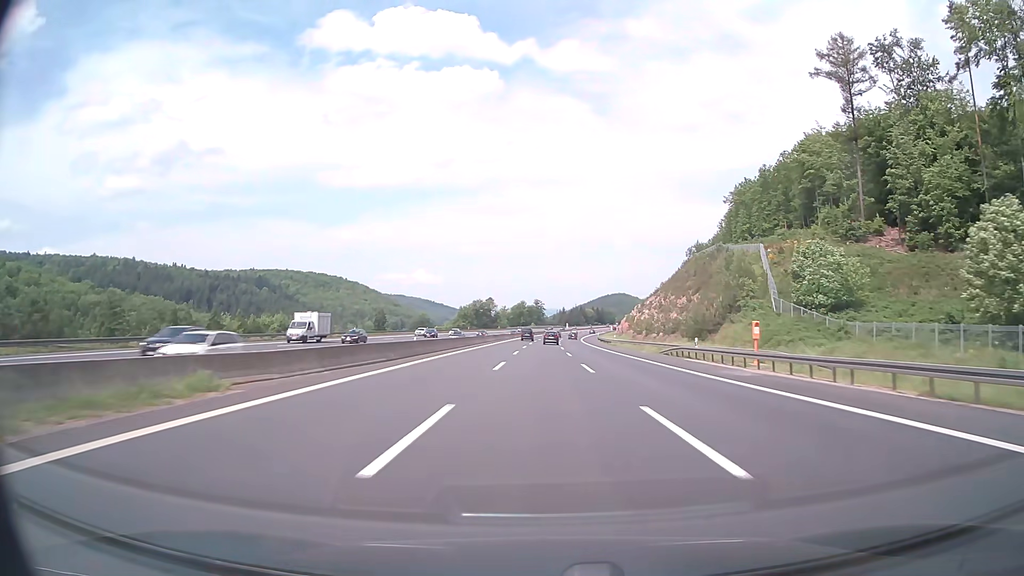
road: motorway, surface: asphalt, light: Day
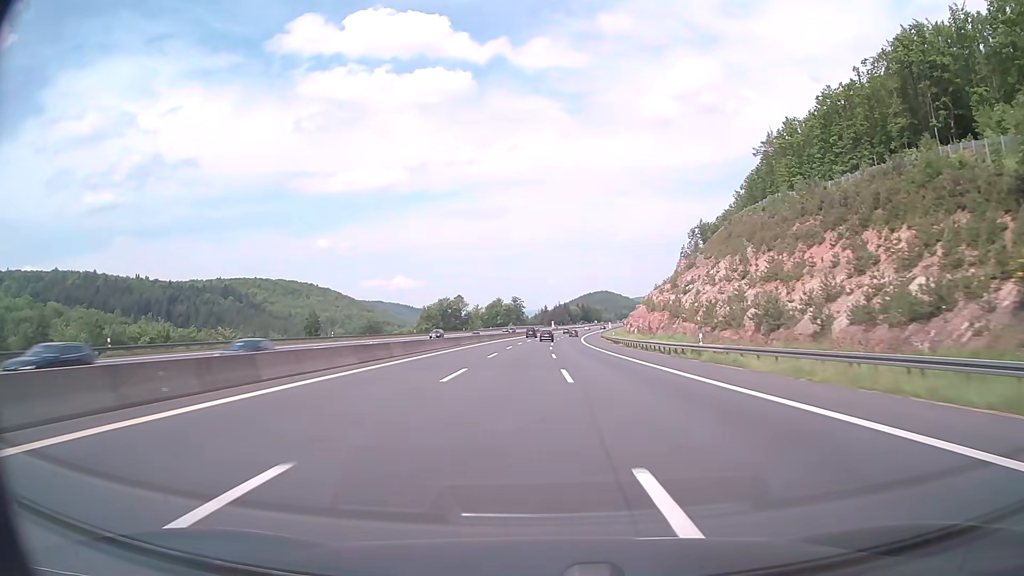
(+0.7, +59.5) m; +1°
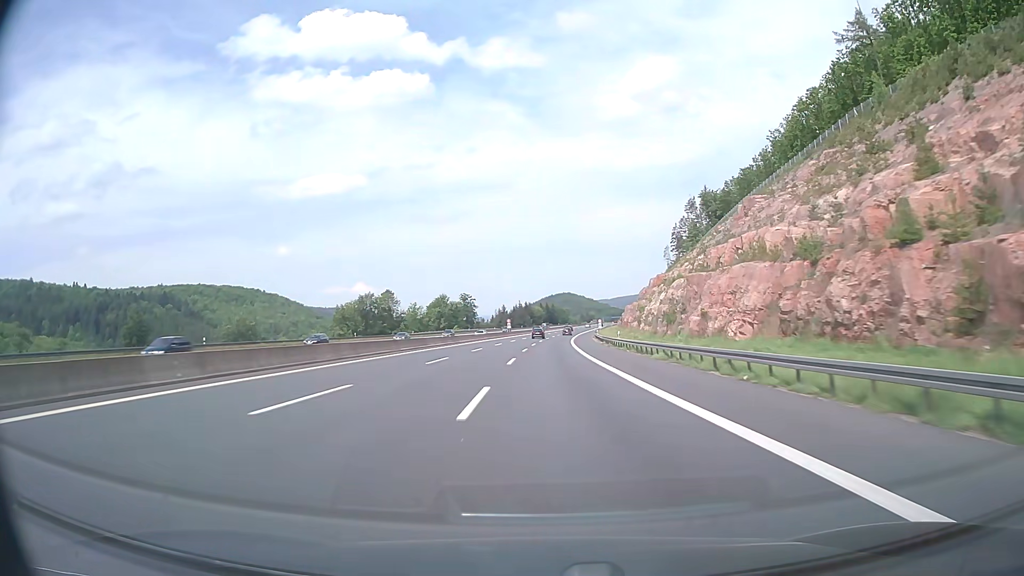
(+2.2, +79.4) m; +3°
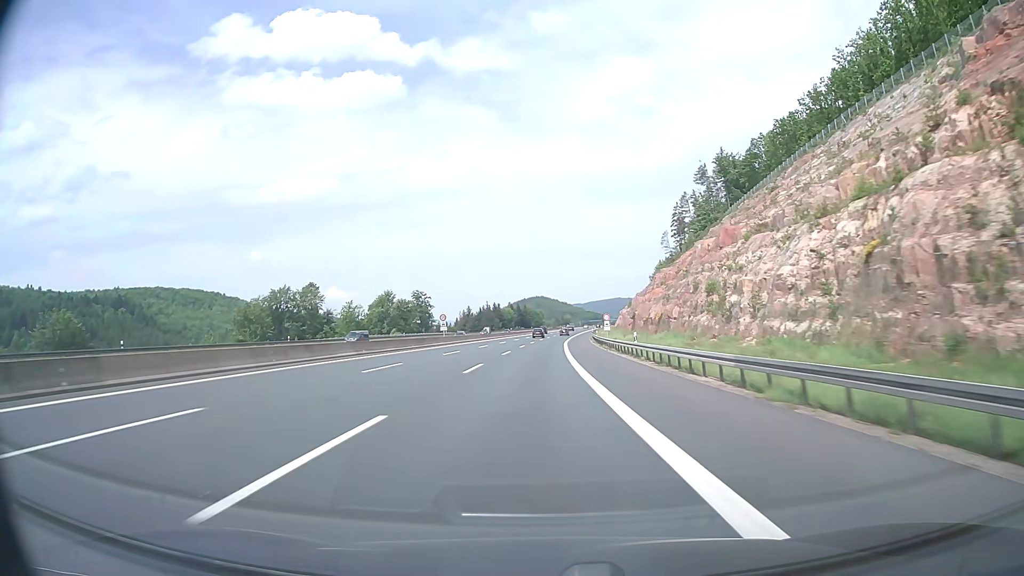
(+1.3, +59.5) m; +2°
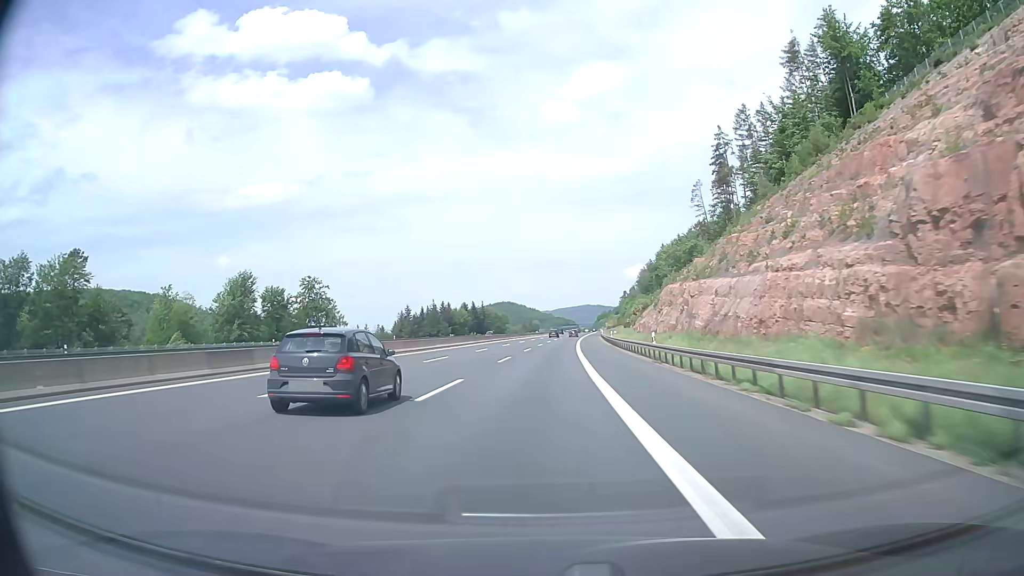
(+2.6, +98.5) m; +3°
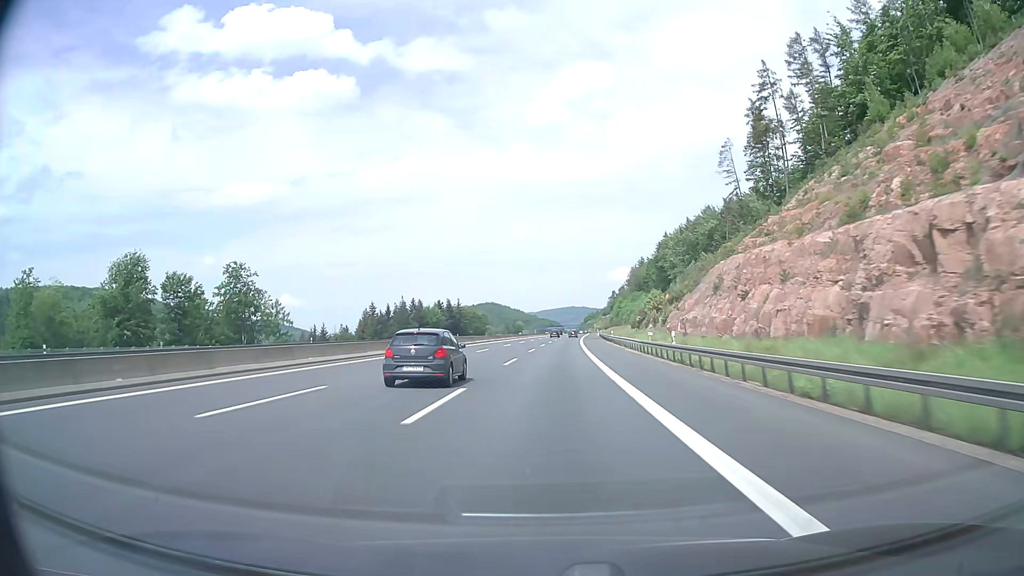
(+0.3, +39.1) m; +1°
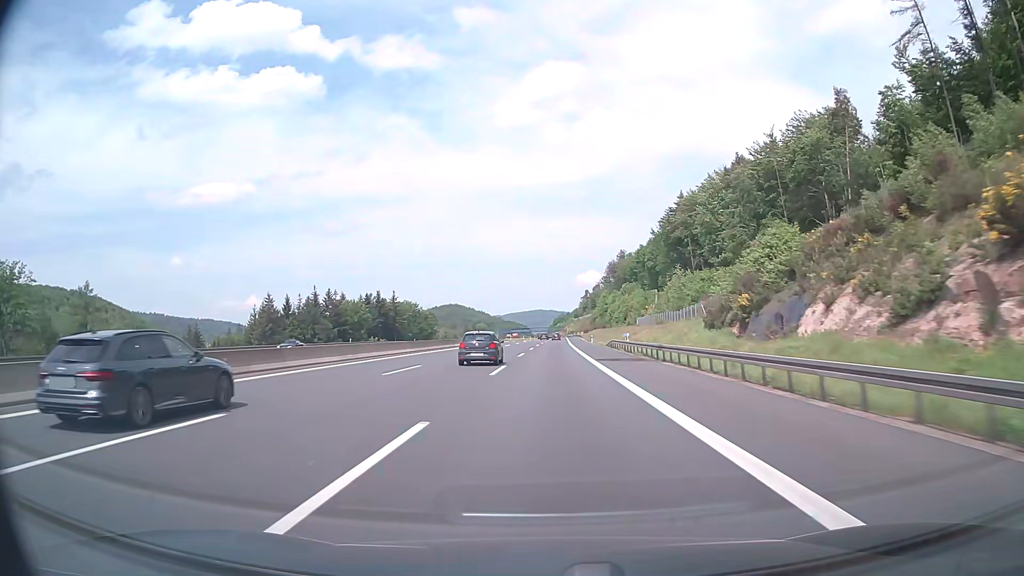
(+2.2, +77.5) m; +3°
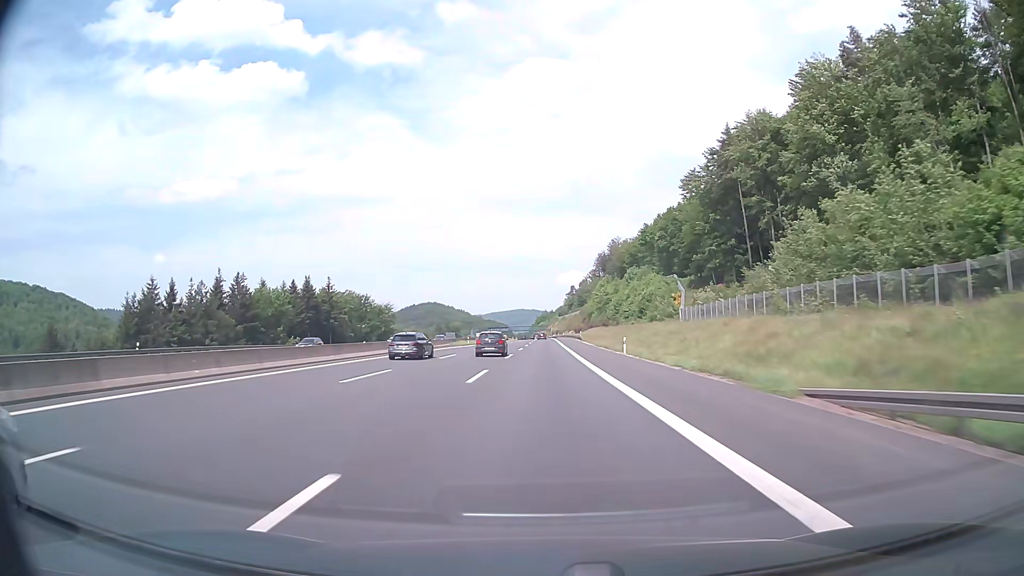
(+0.7, +57.4) m; +1°
(0, +10) (0, +20) (0, +30) (0, +40) (0, +50) (0, +60) (+1, +70) (+1, +80) (+1, +90) (+1, +100) m
